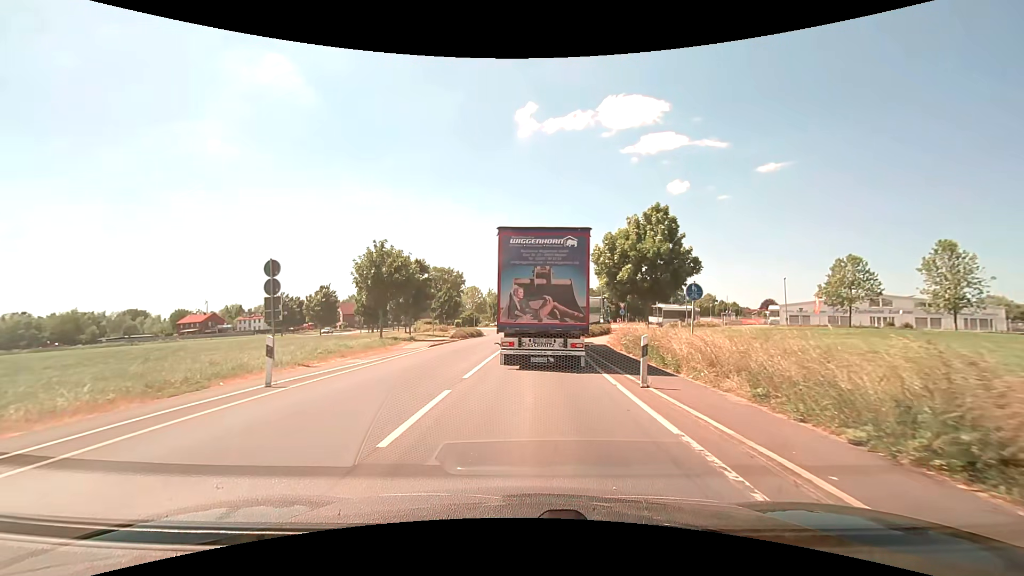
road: secondary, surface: asphalt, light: Day
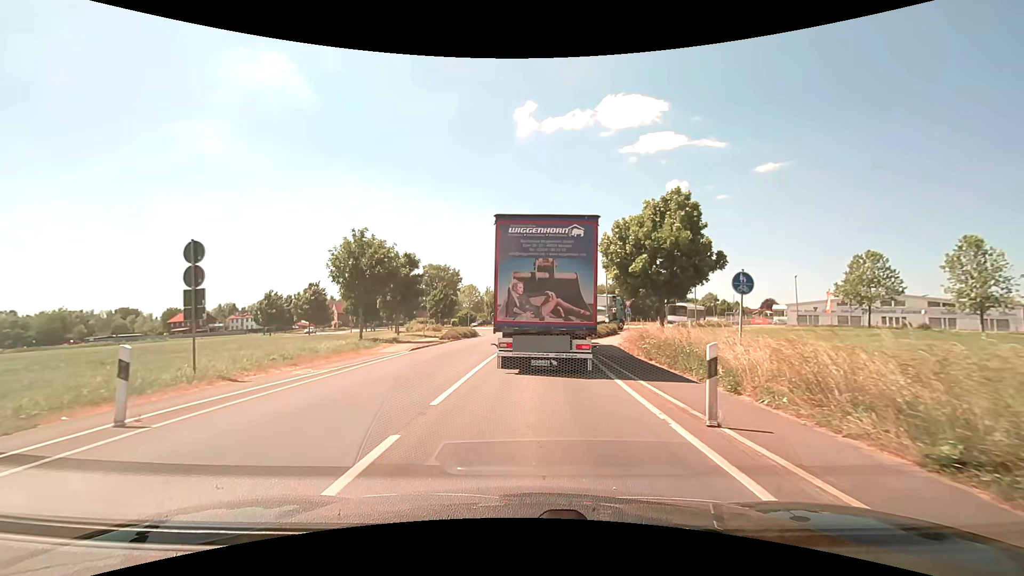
(0.0, +3.8) m; +1°
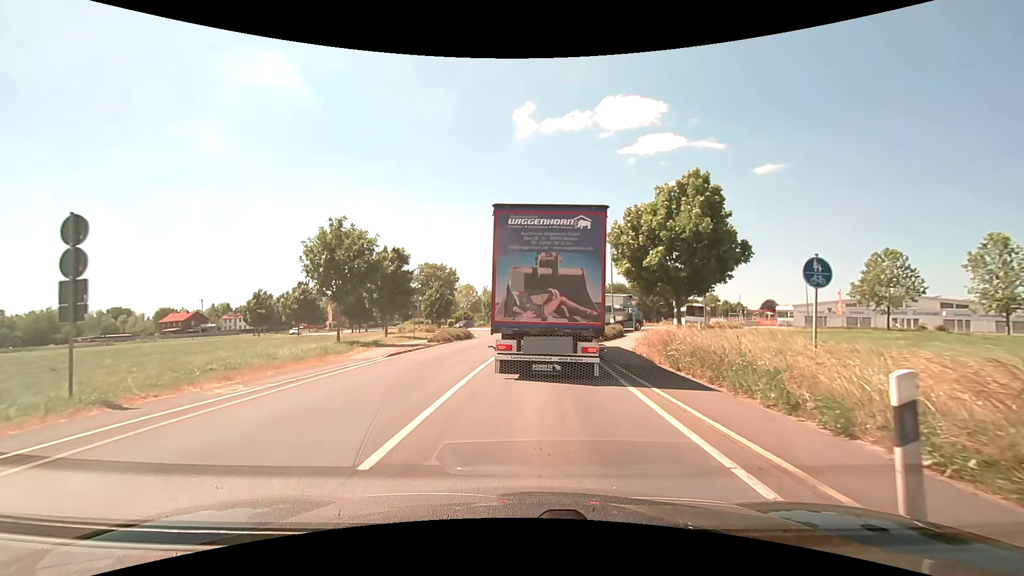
(0.0, +3.3) m; 0°
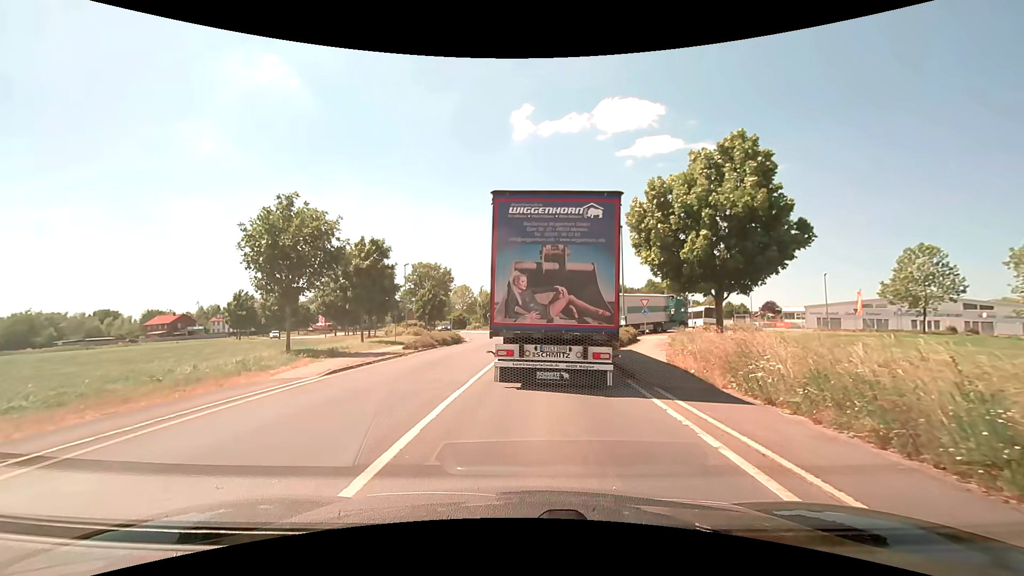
(0.0, +5.3) m; 0°
